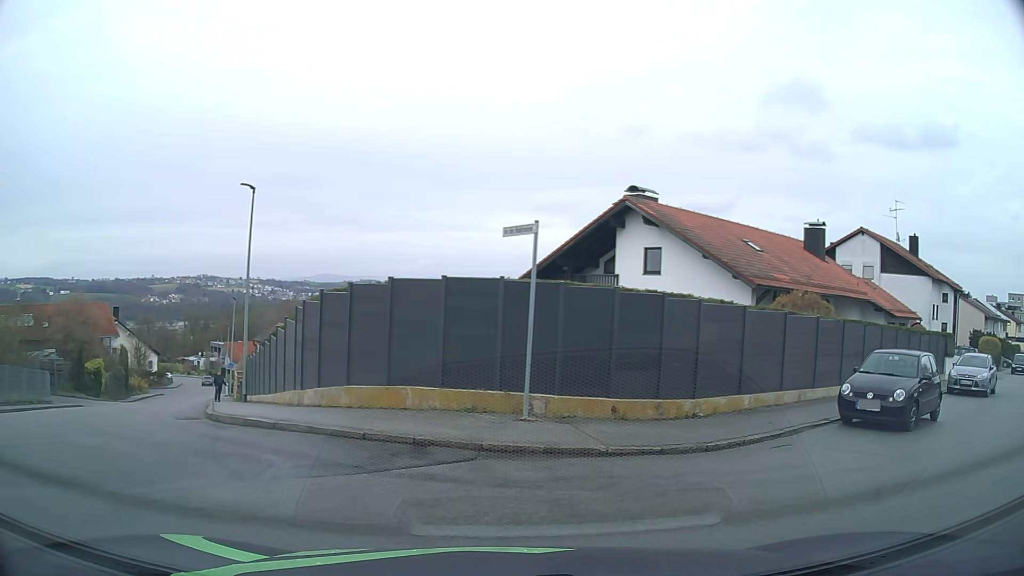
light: Day
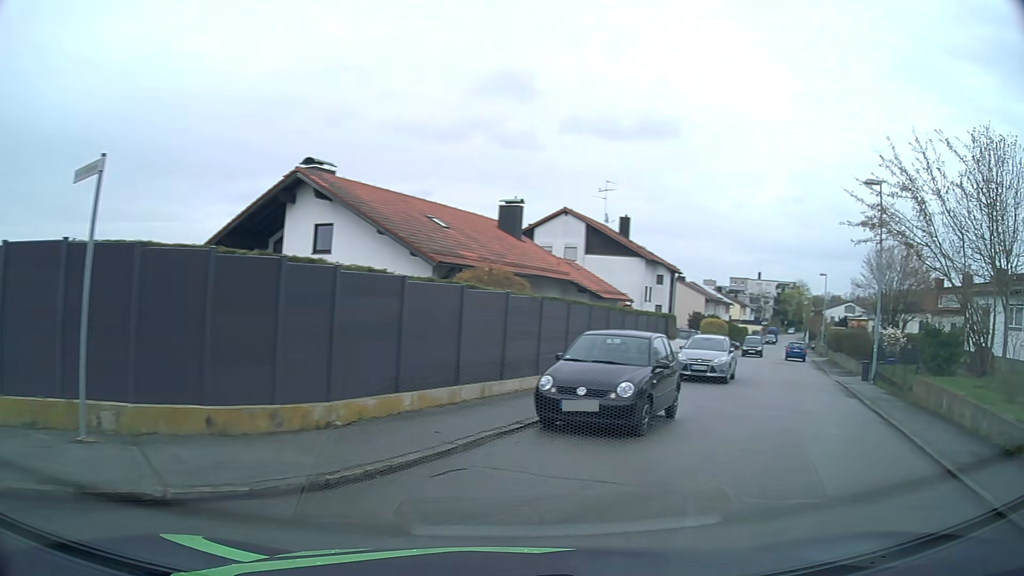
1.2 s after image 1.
(+0.7, +3.3) m; +24°
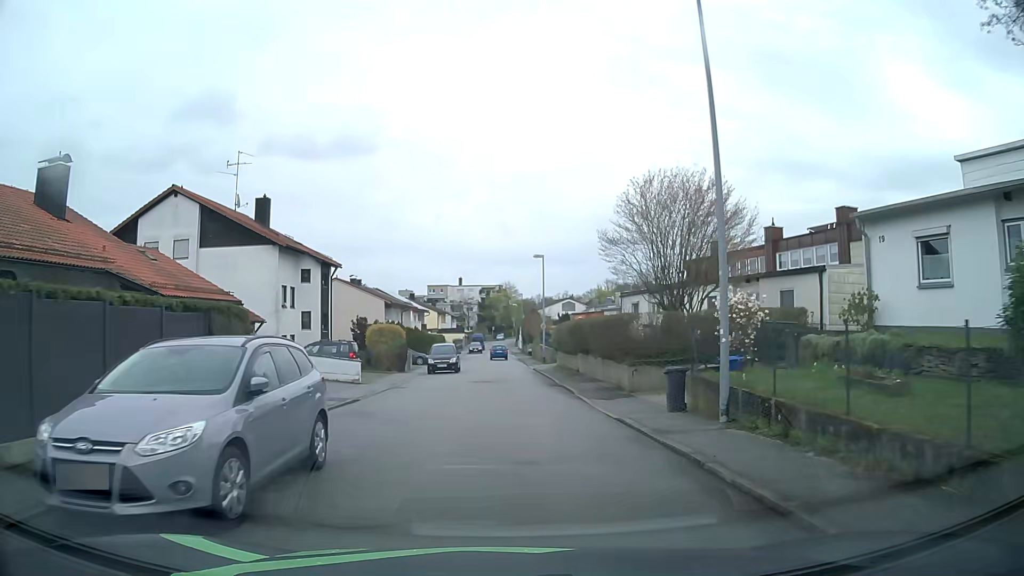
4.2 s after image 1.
(+6.8, +15.7) m; +27°
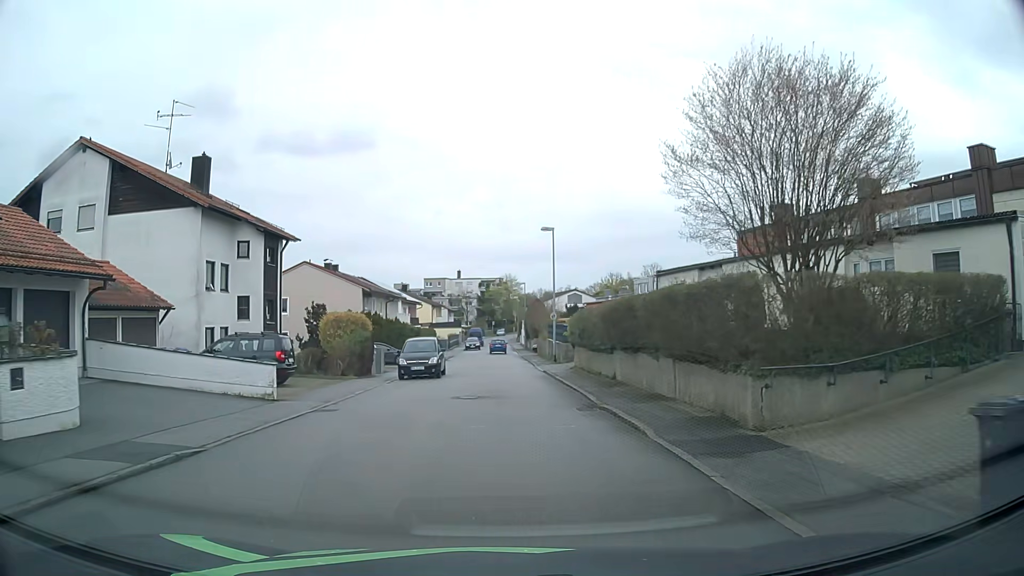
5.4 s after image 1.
(0.0, +10.3) m; 0°
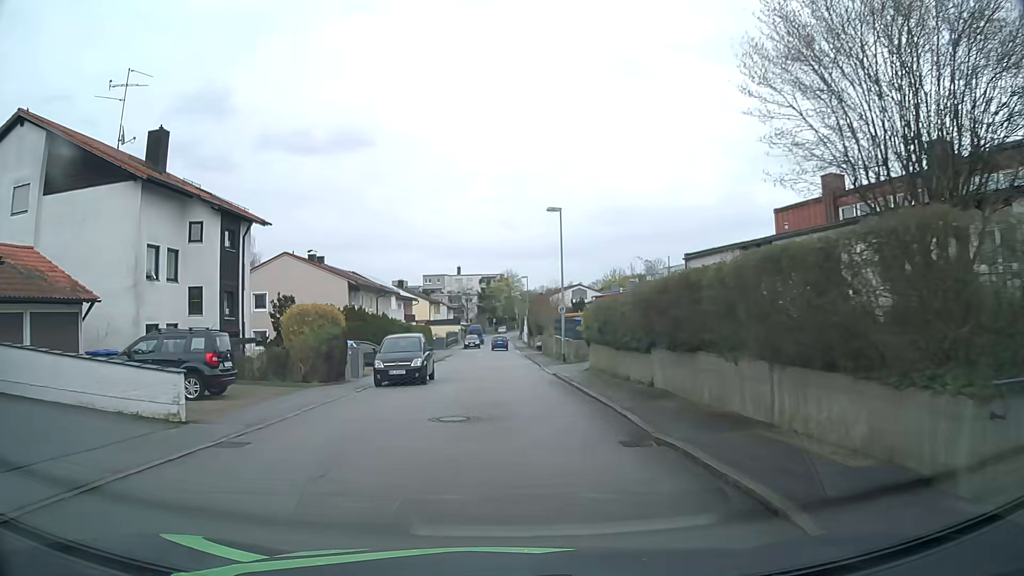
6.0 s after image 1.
(0.0, +5.2) m; 0°
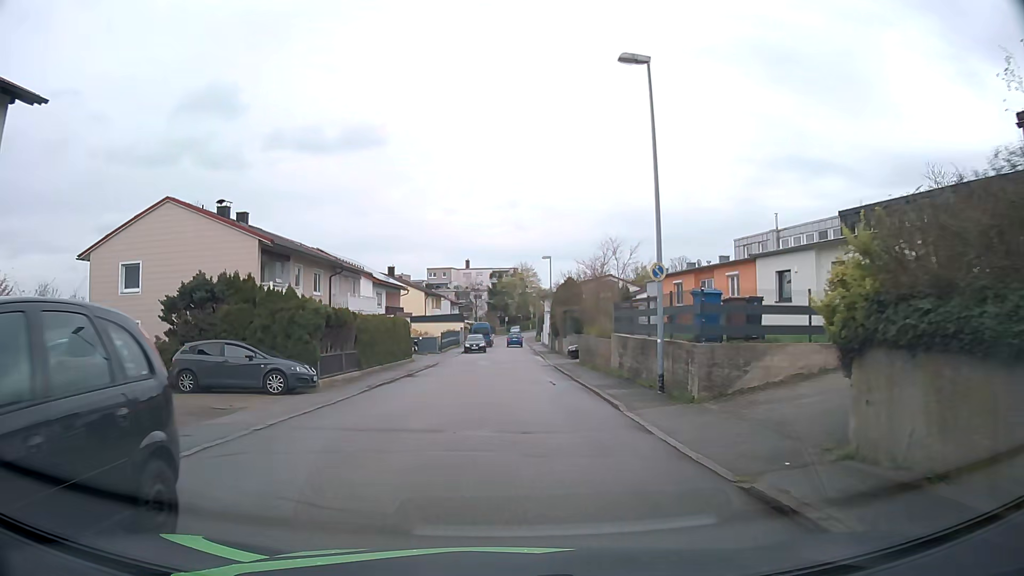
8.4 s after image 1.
(-0.2, +20.0) m; -1°
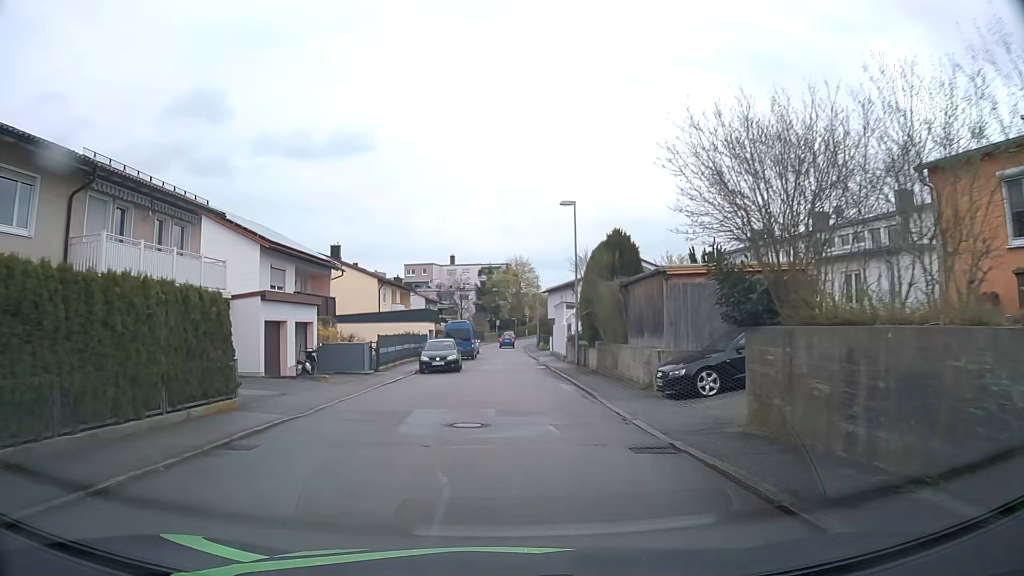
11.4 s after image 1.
(0.0, +25.5) m; +1°
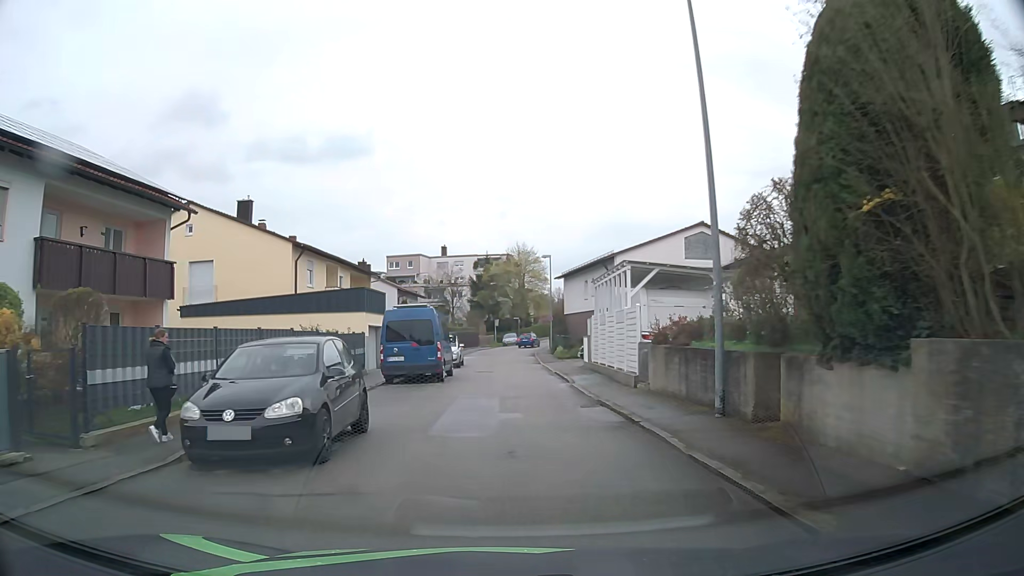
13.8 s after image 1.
(-0.1, +22.2) m; 0°
(0, +10) (0, +20) (0, +30) (0, +40) (0, +50) (+1, +60) (+2, +70) (+4, +80) (+6, +89) (+8, +99) m
